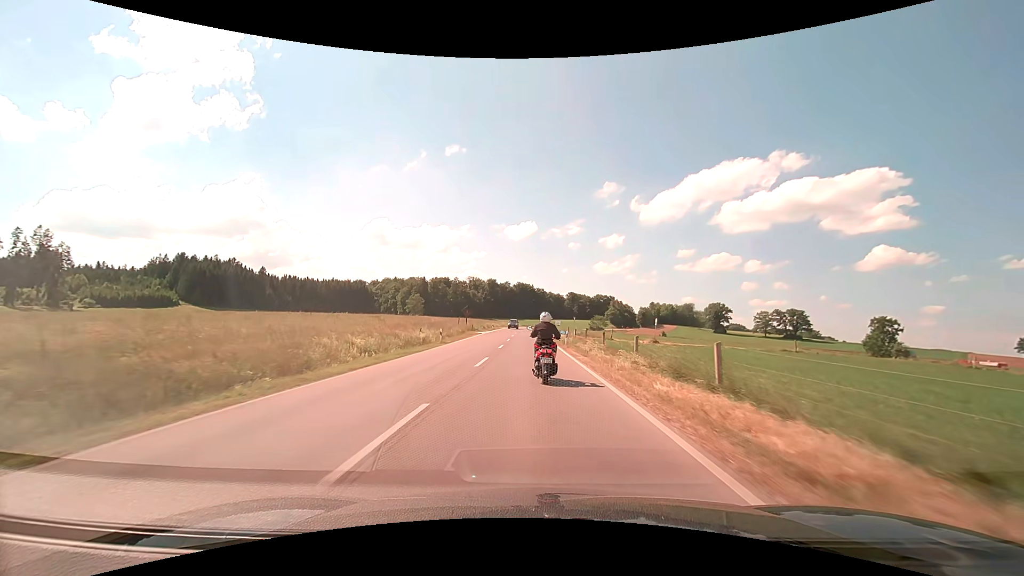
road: secondary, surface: asphalt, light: Day
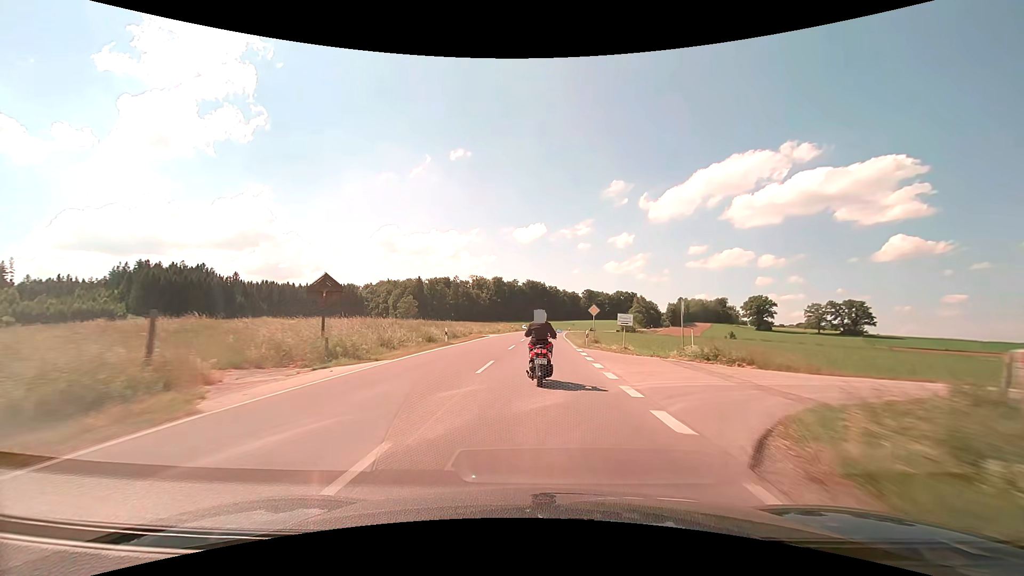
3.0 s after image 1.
(-0.7, +51.7) m; -1°
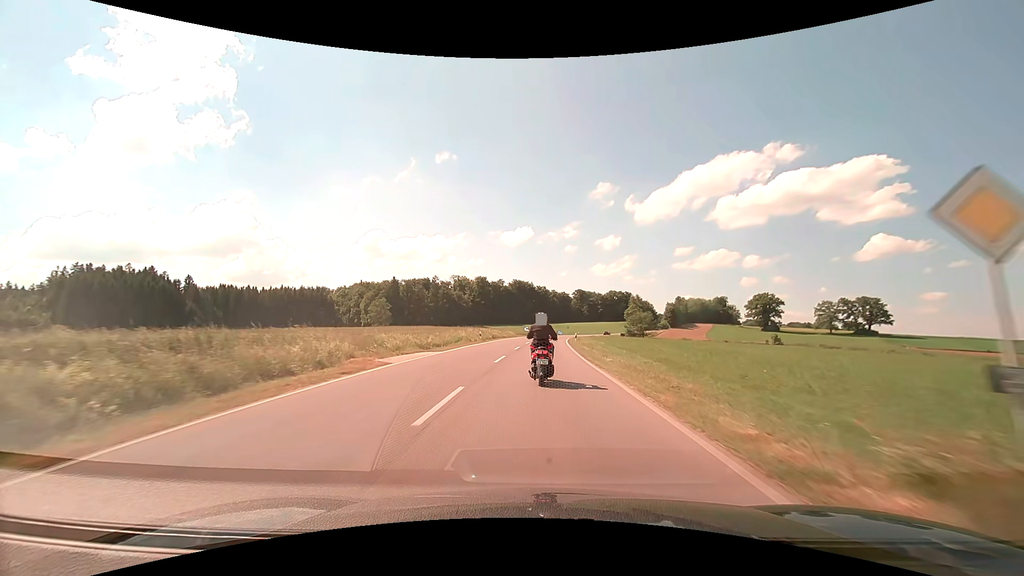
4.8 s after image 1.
(+0.2, +30.9) m; +1°
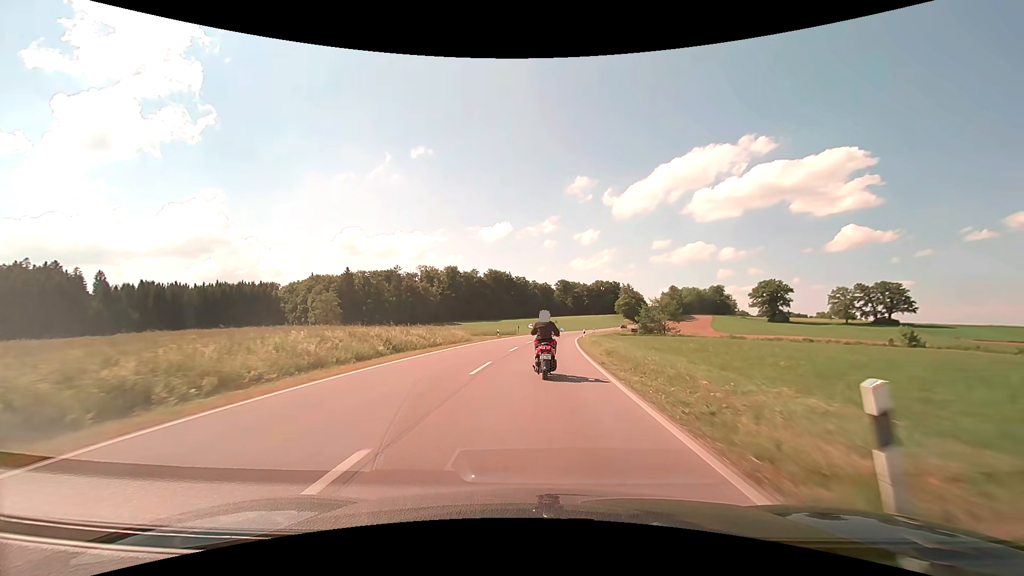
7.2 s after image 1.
(+0.9, +42.4) m; +2°
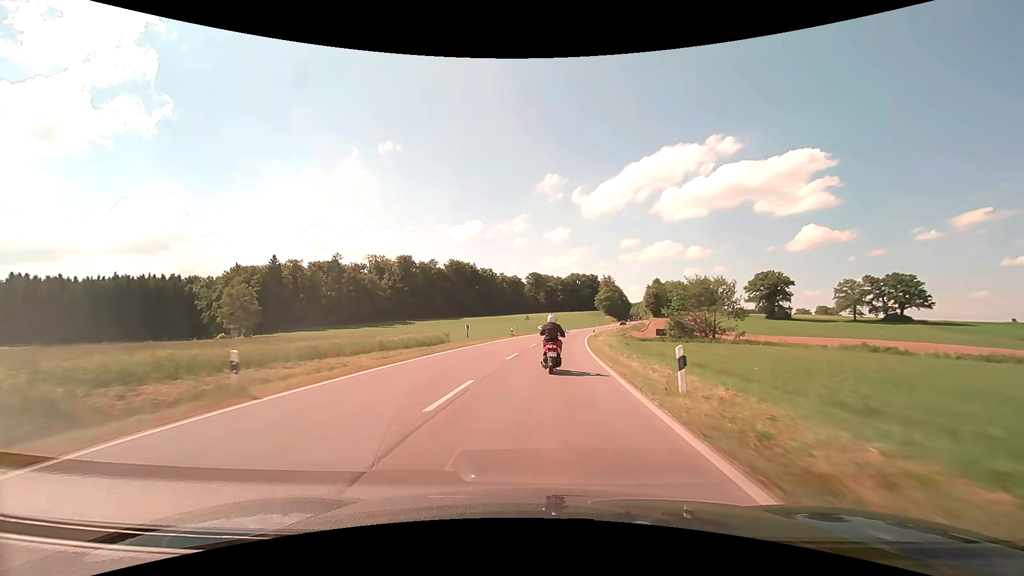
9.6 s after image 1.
(+1.3, +41.6) m; +3°
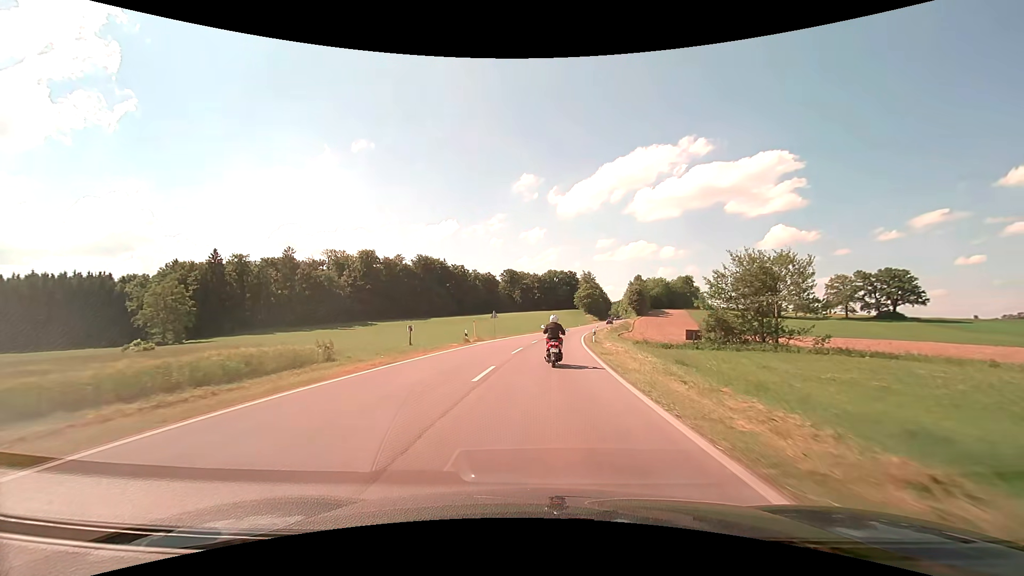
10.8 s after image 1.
(+0.5, +20.1) m; +3°
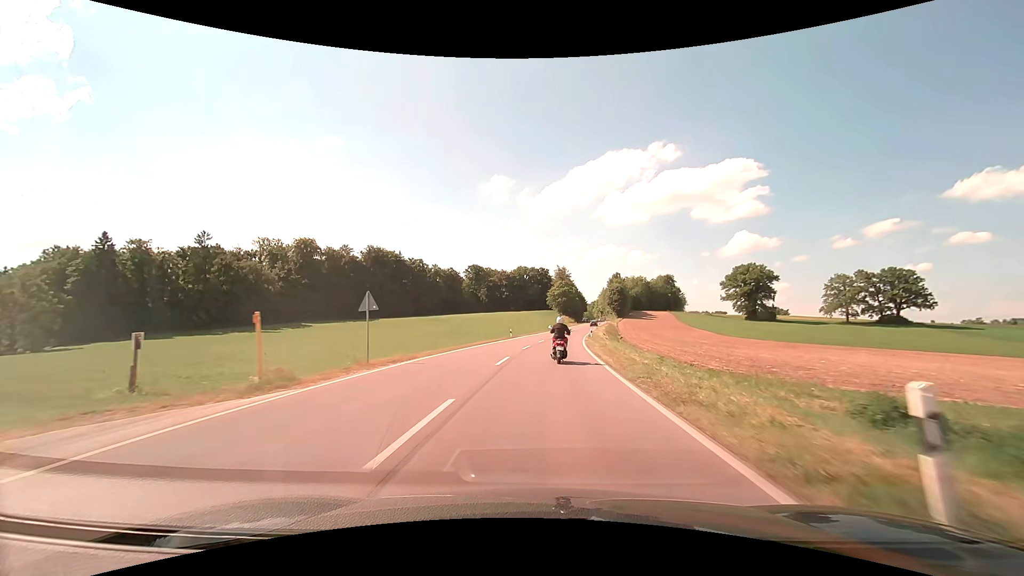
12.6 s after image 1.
(+0.8, +31.4) m; +3°
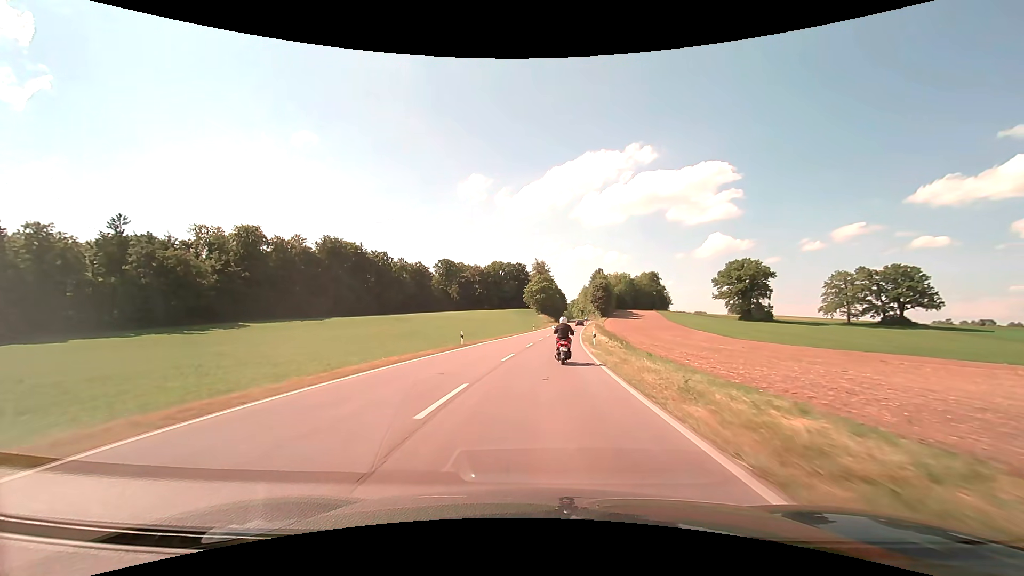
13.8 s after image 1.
(+0.5, +21.9) m; +2°
(0, +10) (0, +20) (+1, +30) (+2, +40) (+2, +50) (+3, +60) (+4, +70) (+5, +80) (+6, +90) (+7, +100) m
